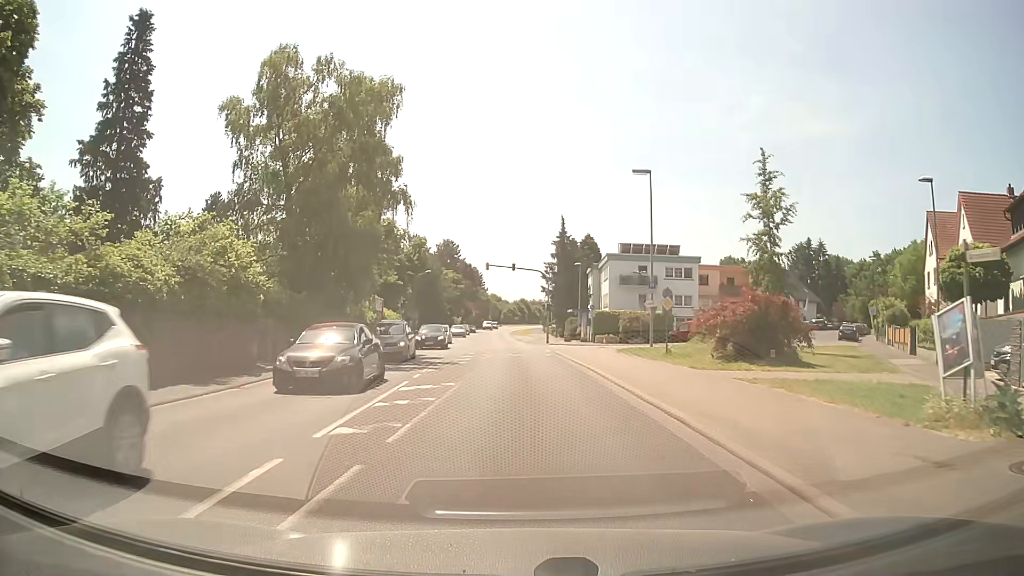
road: secondary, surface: asphalt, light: Day
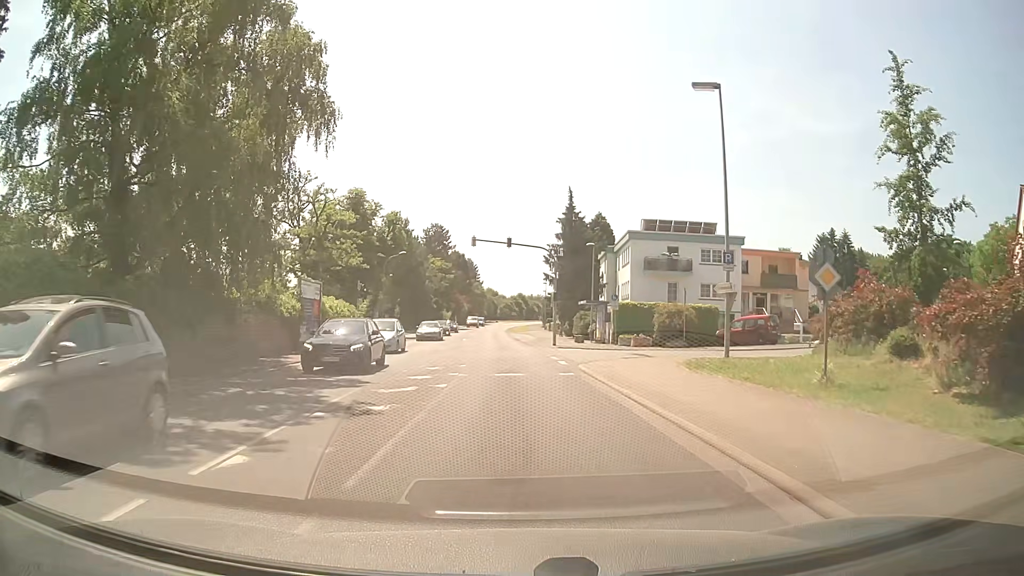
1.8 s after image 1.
(+0.1, +14.2) m; 0°
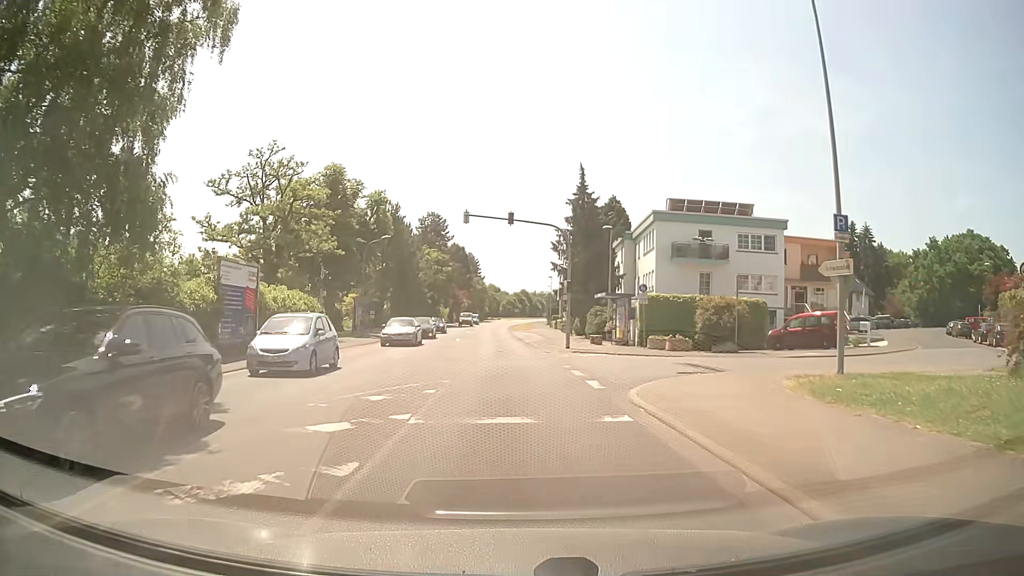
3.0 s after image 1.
(0.0, +8.5) m; 0°
